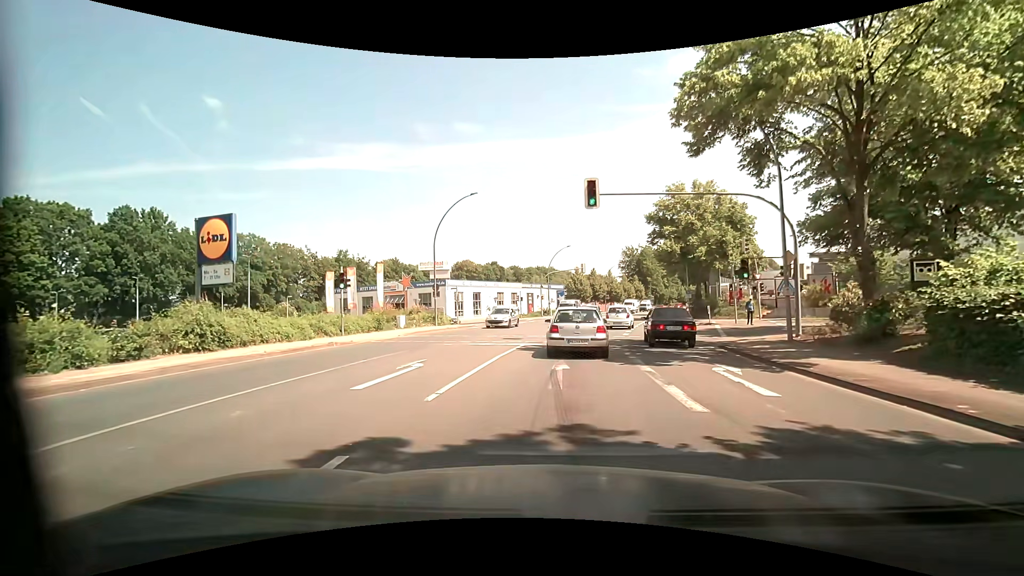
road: primary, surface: asphalt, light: Day
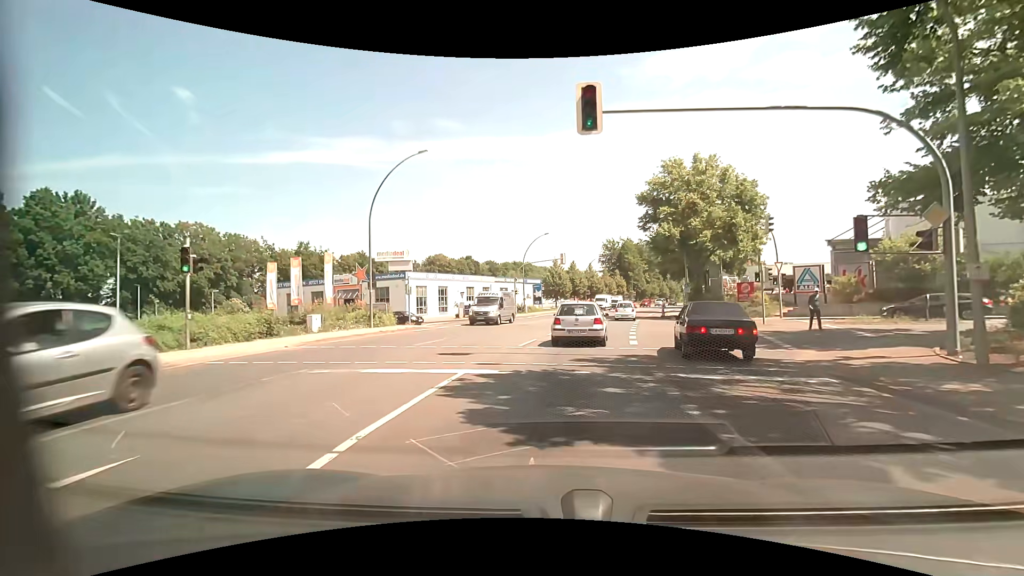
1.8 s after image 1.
(+0.2, +9.4) m; +2°
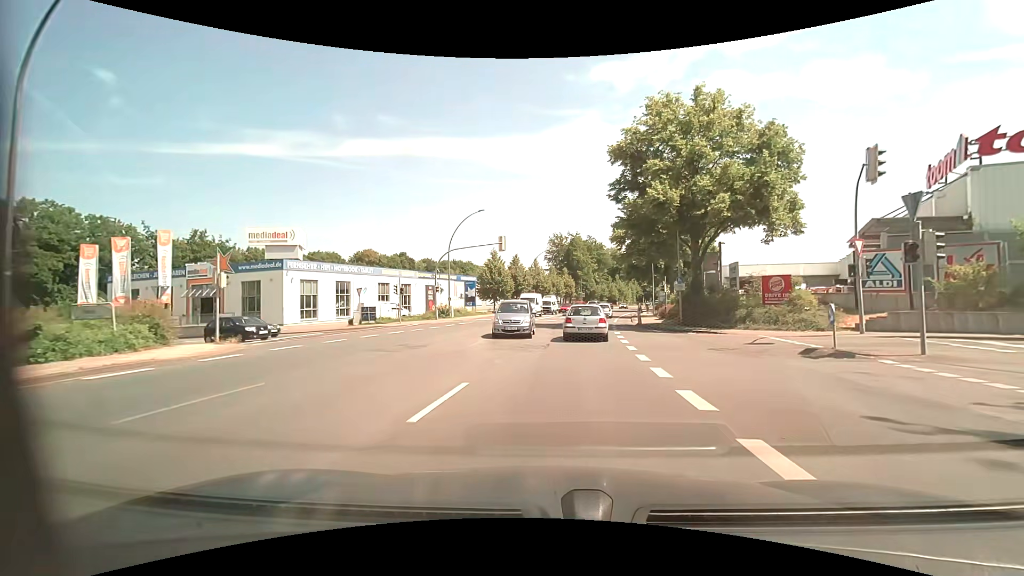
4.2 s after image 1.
(+0.7, +16.5) m; +6°
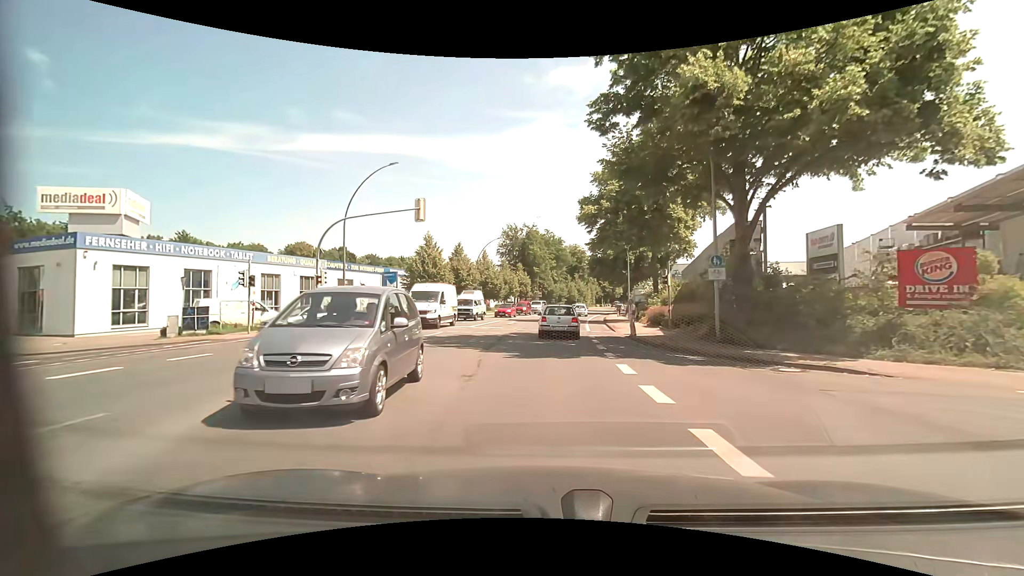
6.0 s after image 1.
(+0.8, +14.9) m; +5°
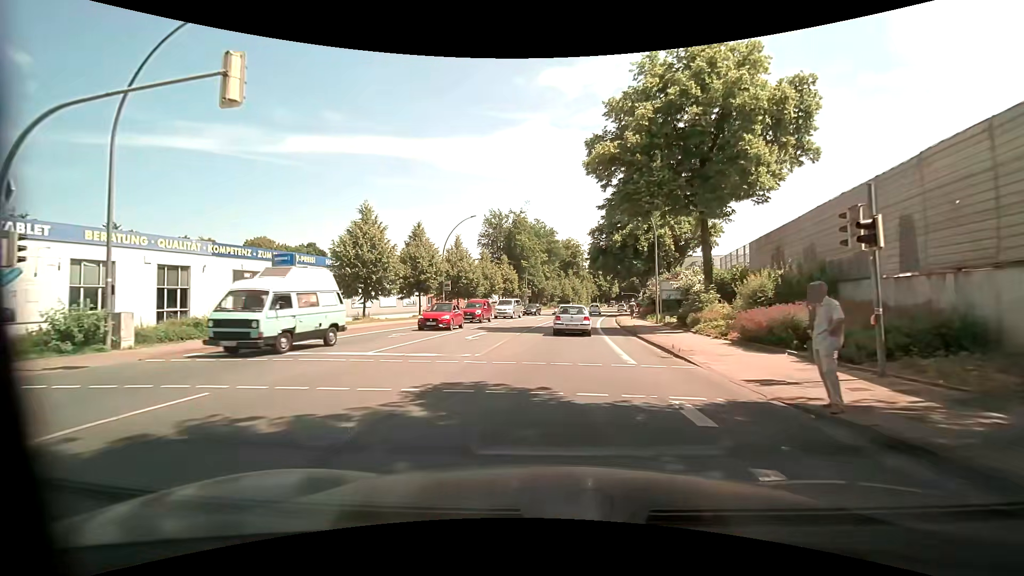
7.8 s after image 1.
(+0.1, +16.5) m; +1°
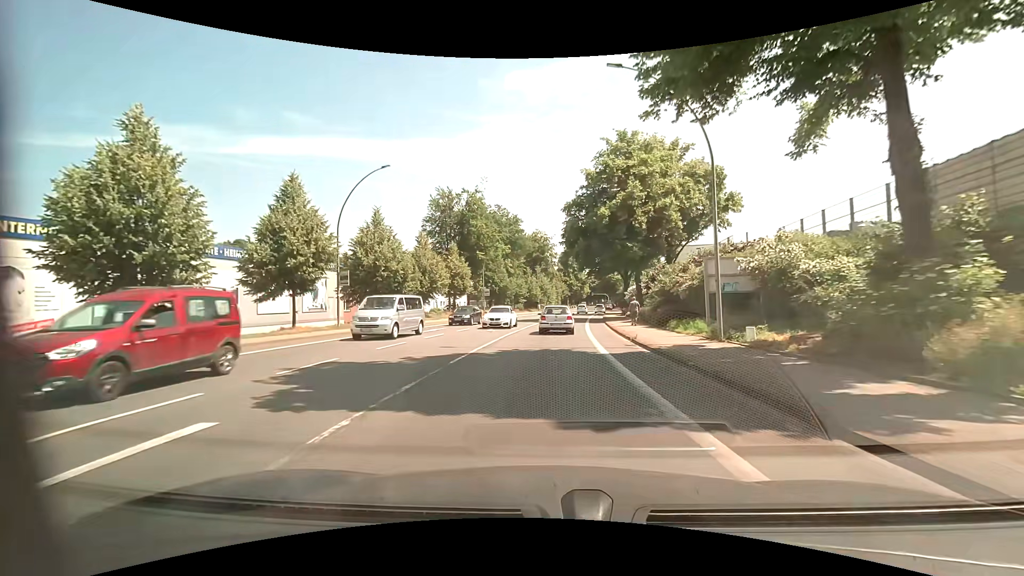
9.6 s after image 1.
(+0.6, +18.3) m; +4°
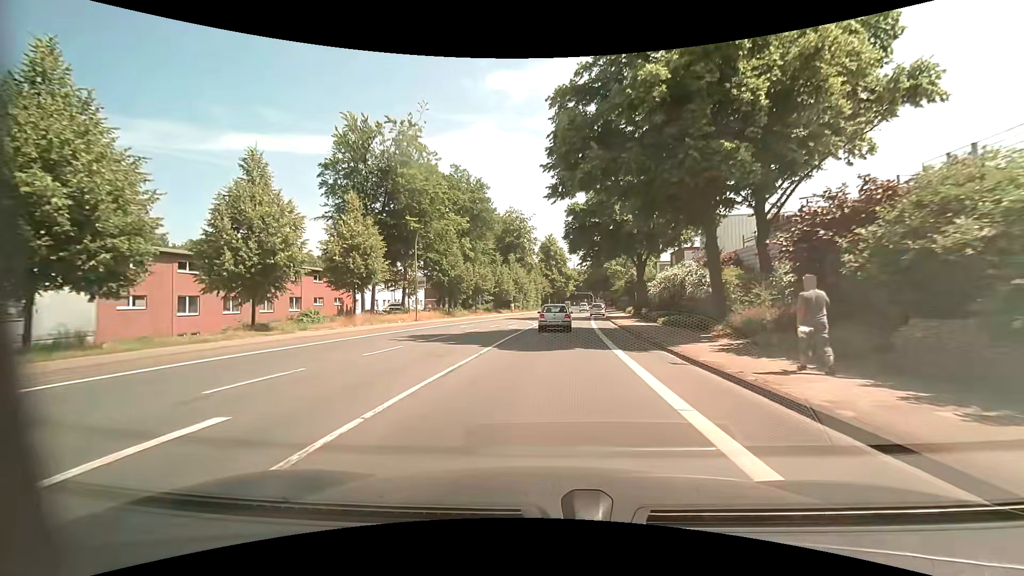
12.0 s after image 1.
(+0.4, +26.5) m; +2°
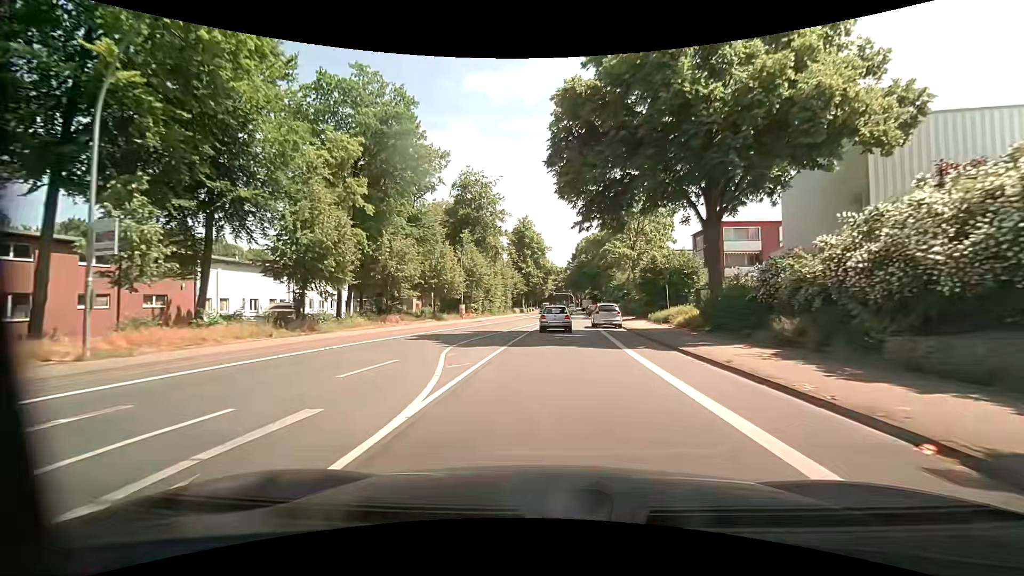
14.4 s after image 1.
(+0.7, +28.2) m; +4°
(0, +10) (0, +20) (0, +30) (0, +40) (+1, +50) (+1, +60) (+2, +70) (+2, +80) (+2, +90) (+3, +100) m
